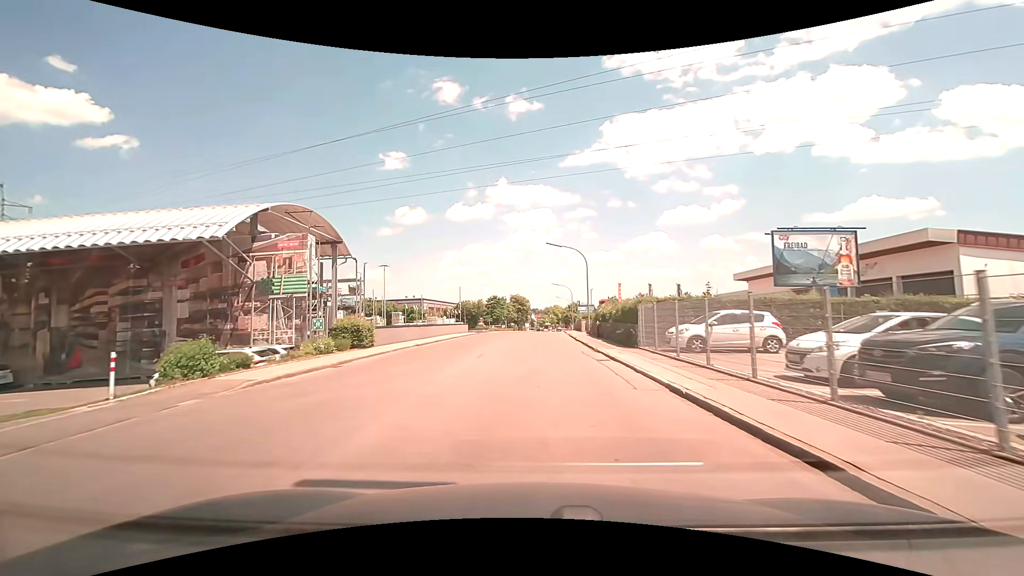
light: Day
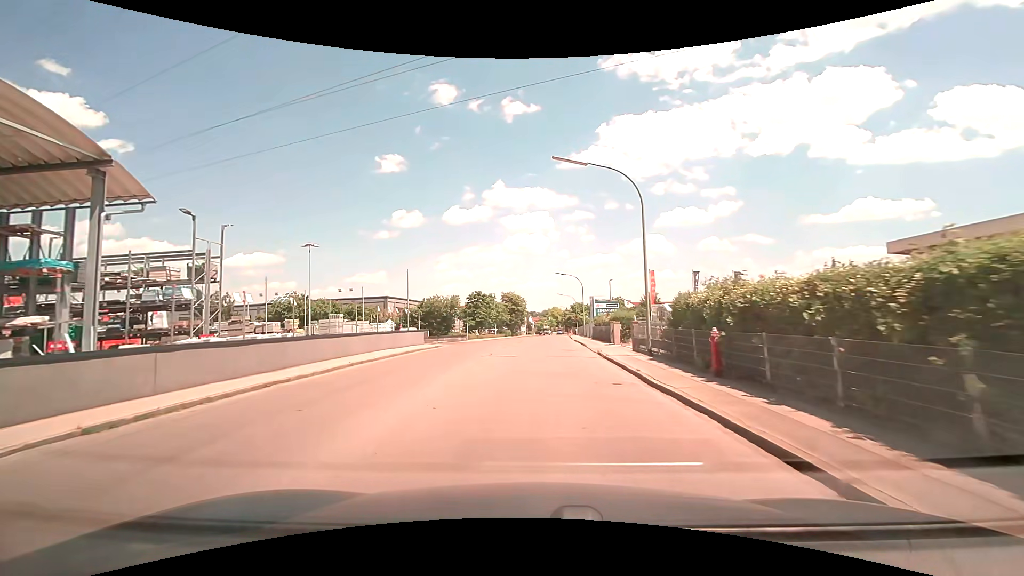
(+0.1, +21.7) m; 0°
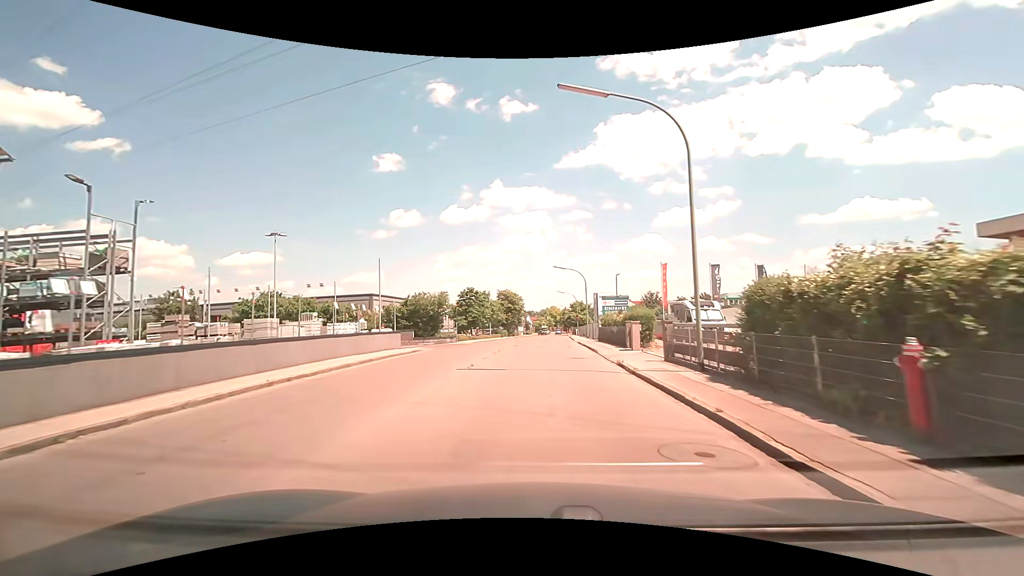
(+0.1, +5.7) m; 0°
(0, +10) (0, +20) (+1, +30) (+1, +40) (+2, +50) (+2, +60) (+3, +70) (+3, +80) (+4, +90) (+4, +100) m
